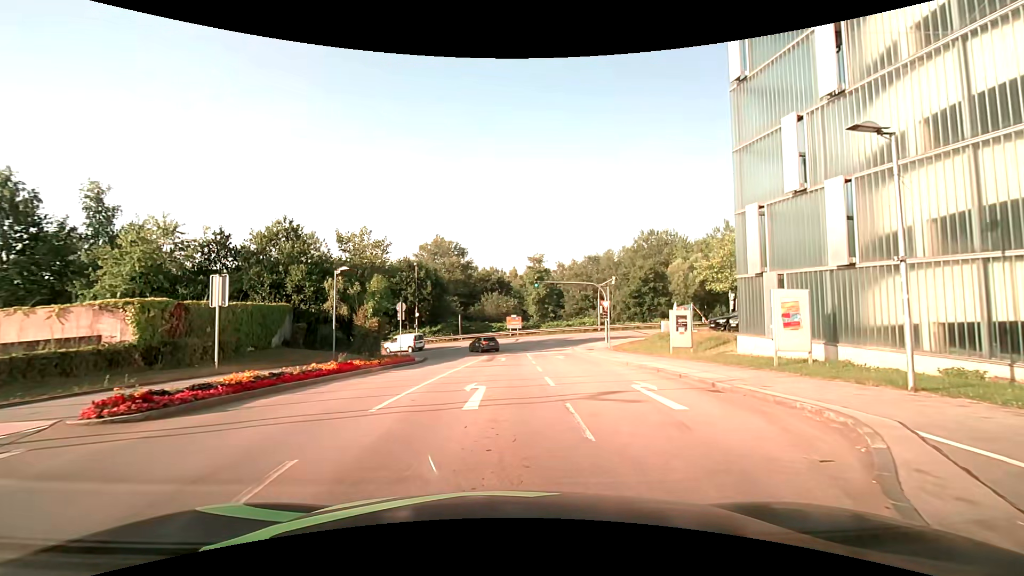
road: residential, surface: asphalt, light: Day
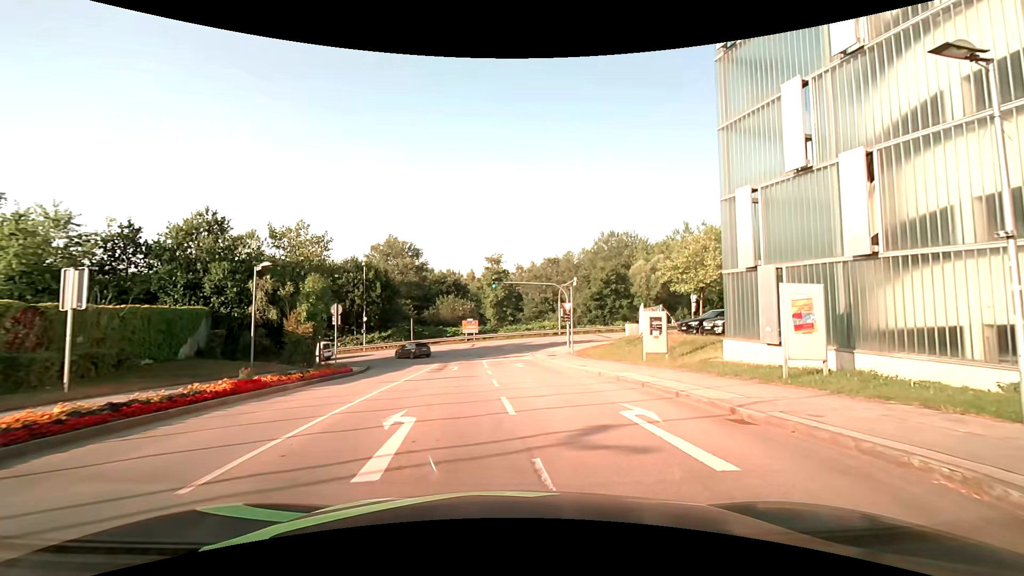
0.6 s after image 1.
(+0.1, +3.5) m; +5°
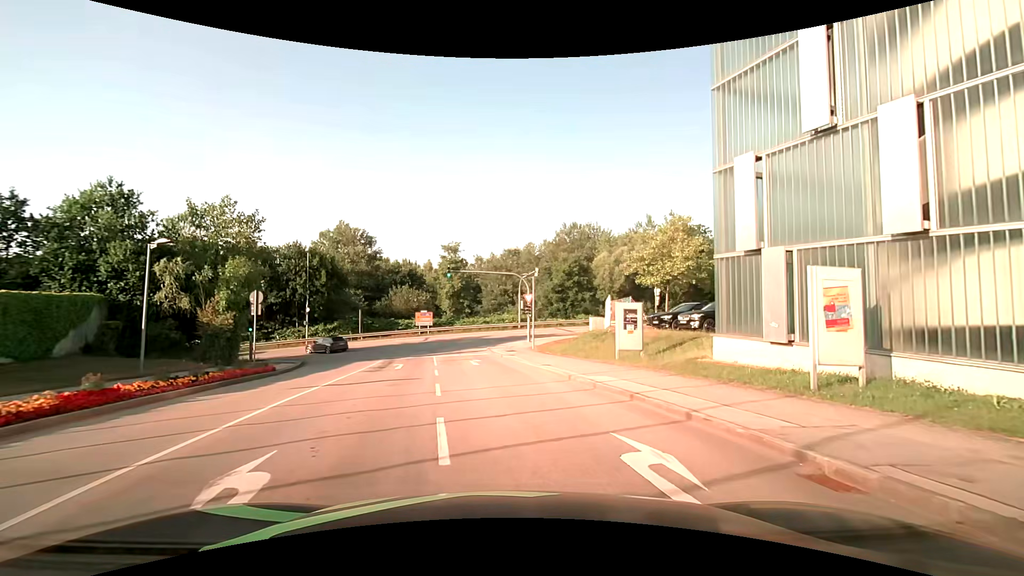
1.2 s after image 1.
(+0.1, +3.4) m; +3°
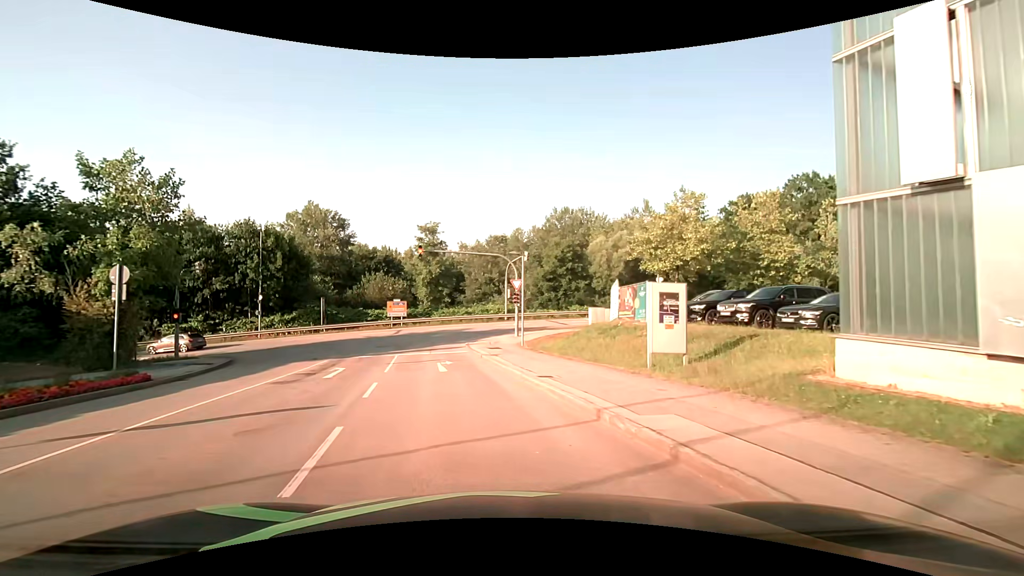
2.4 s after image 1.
(+0.3, +6.7) m; +2°
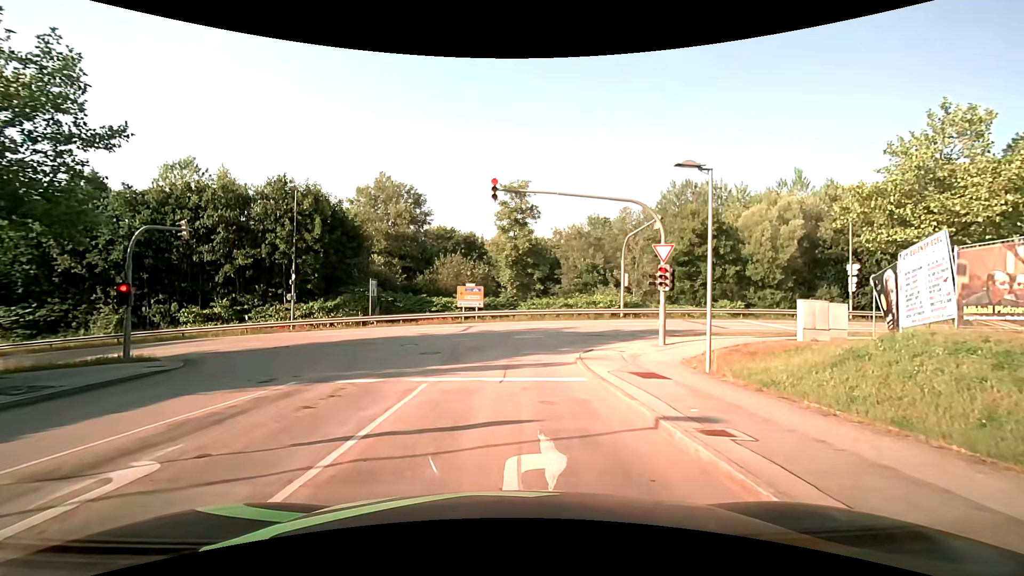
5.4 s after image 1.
(-1.3, +14.3) m; -10°
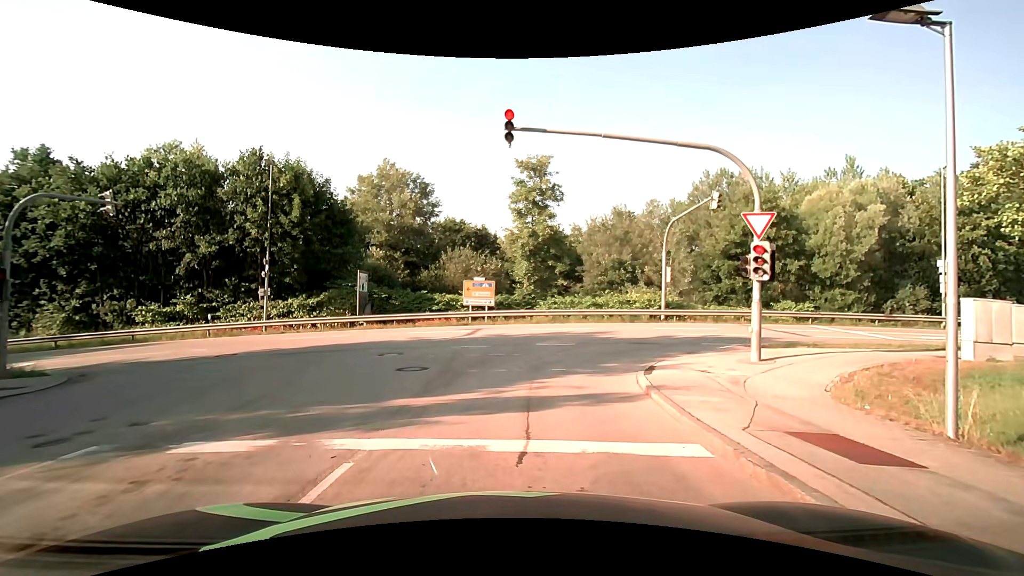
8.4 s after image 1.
(-0.1, +5.9) m; -2°
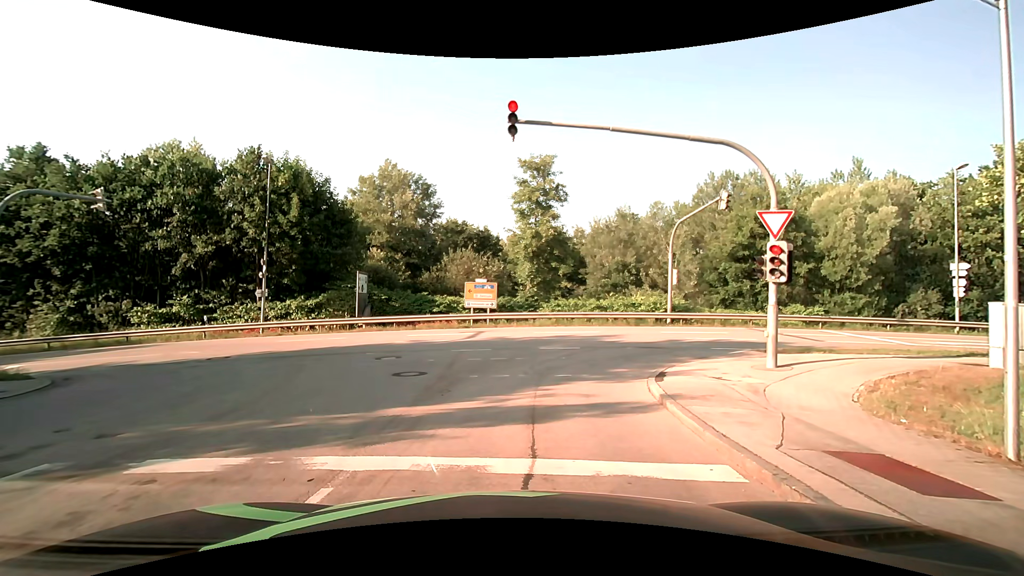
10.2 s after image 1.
(0.0, +0.6) m; 0°
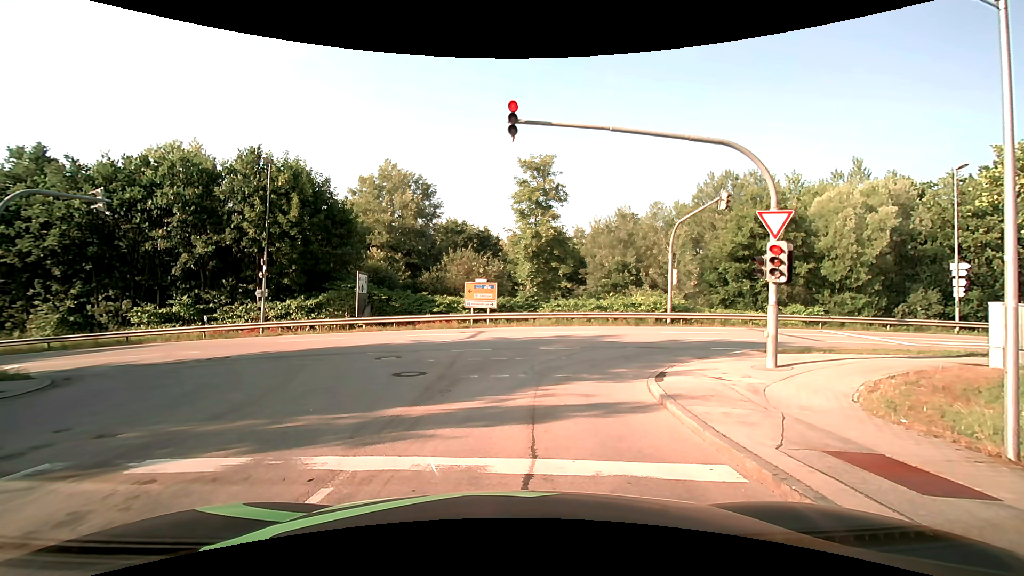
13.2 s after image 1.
(0.0, +0.1) m; 0°
